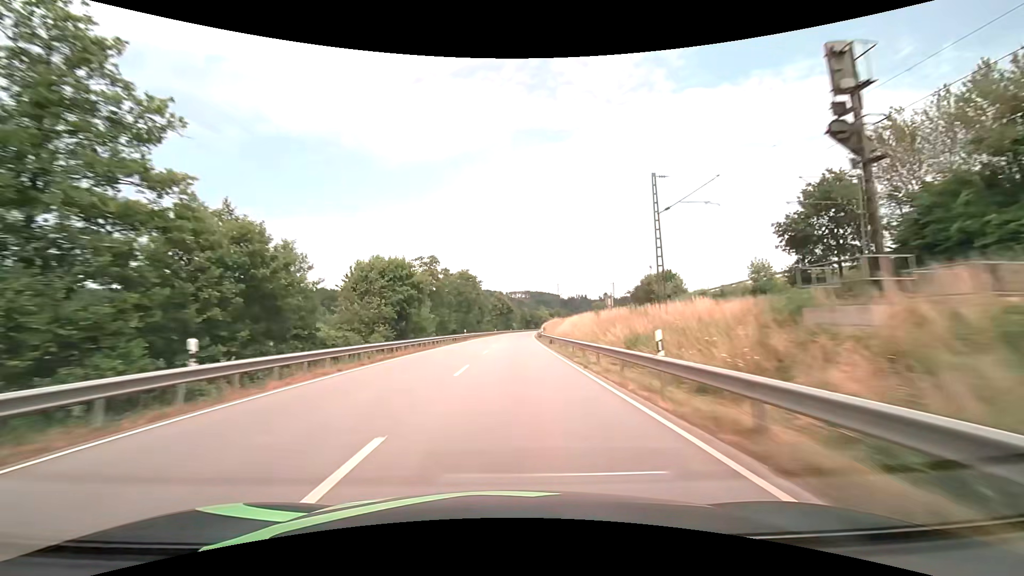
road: primary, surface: asphalt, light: Day
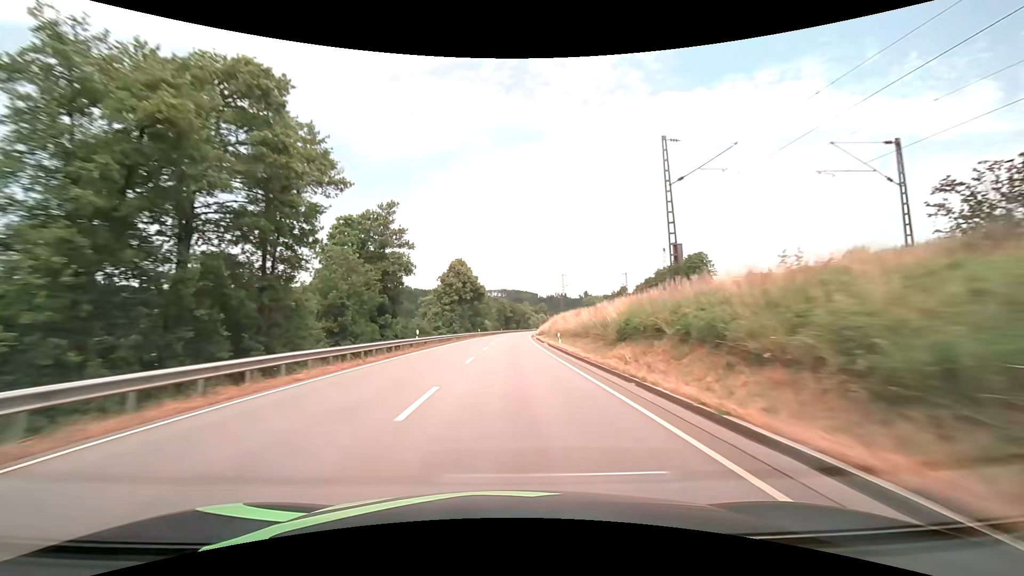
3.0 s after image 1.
(+2.0, +79.2) m; +3°
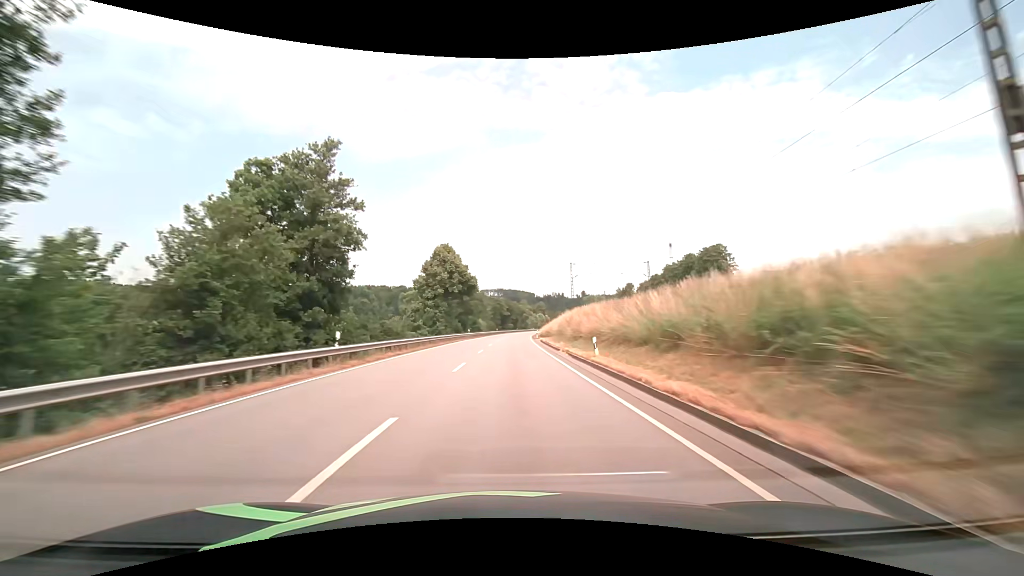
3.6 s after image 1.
(+0.1, +15.8) m; 0°
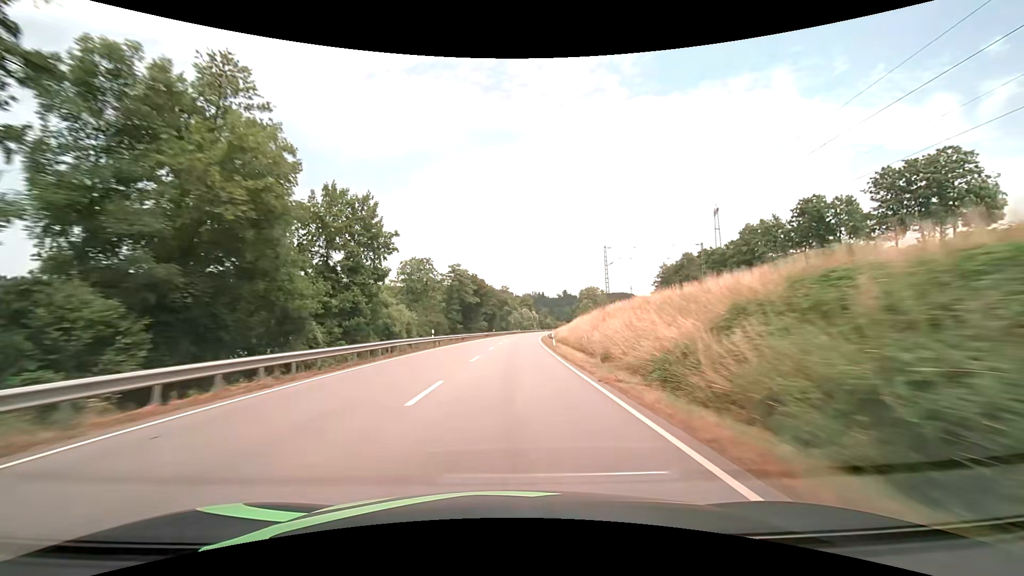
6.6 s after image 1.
(+1.8, +79.2) m; +3°
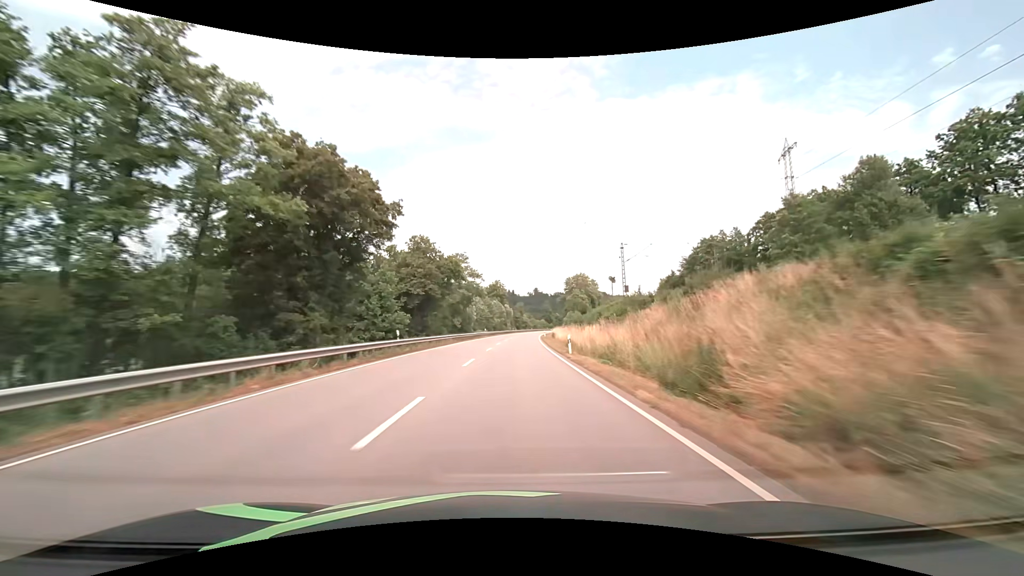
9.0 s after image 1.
(+1.8, +63.3) m; +3°
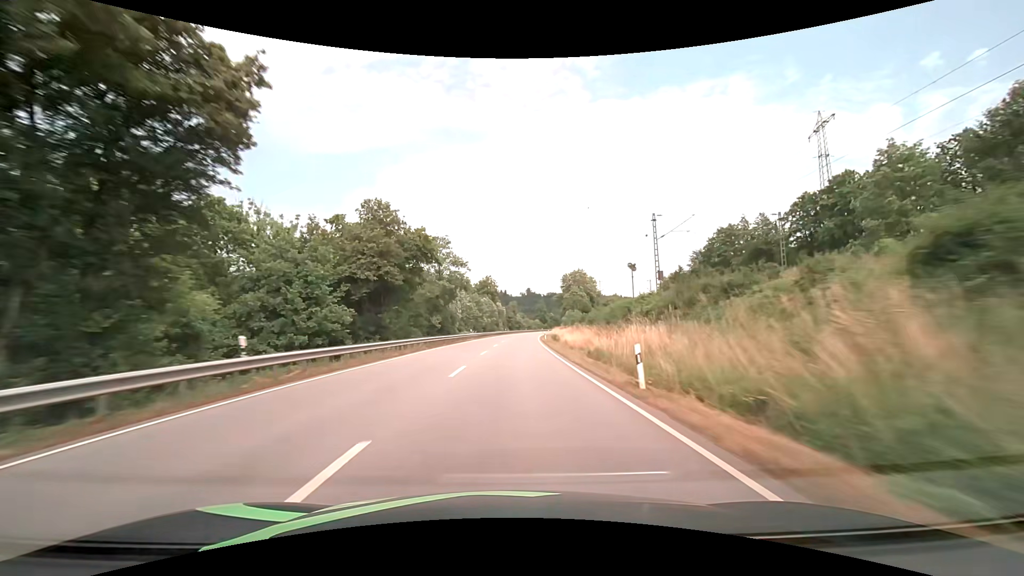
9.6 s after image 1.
(+0.1, +15.8) m; +1°
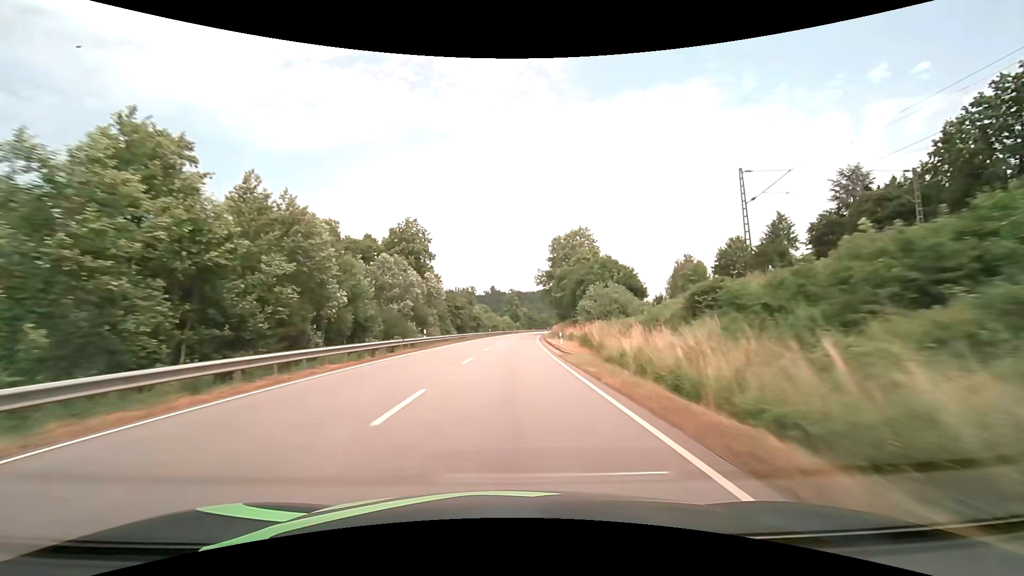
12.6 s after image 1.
(+3.1, +79.2) m; +4°
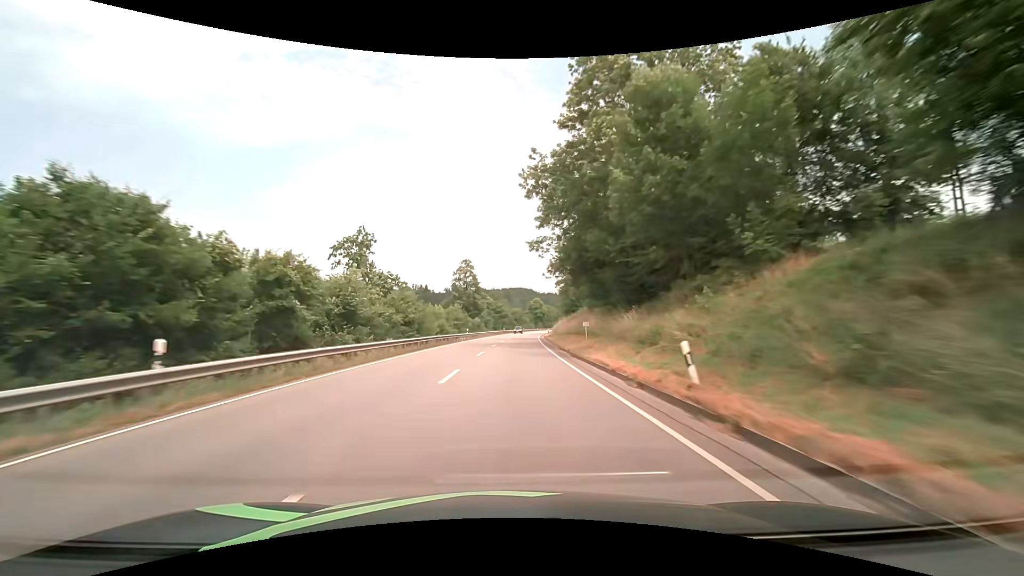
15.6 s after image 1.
(+2.7, +79.2) m; +4°
(0, +10) (0, +20) (0, +30) (+1, +40) (+1, +50) (+2, +60) (+2, +70) (+3, +80) (+4, +90) (+5, +100) m
